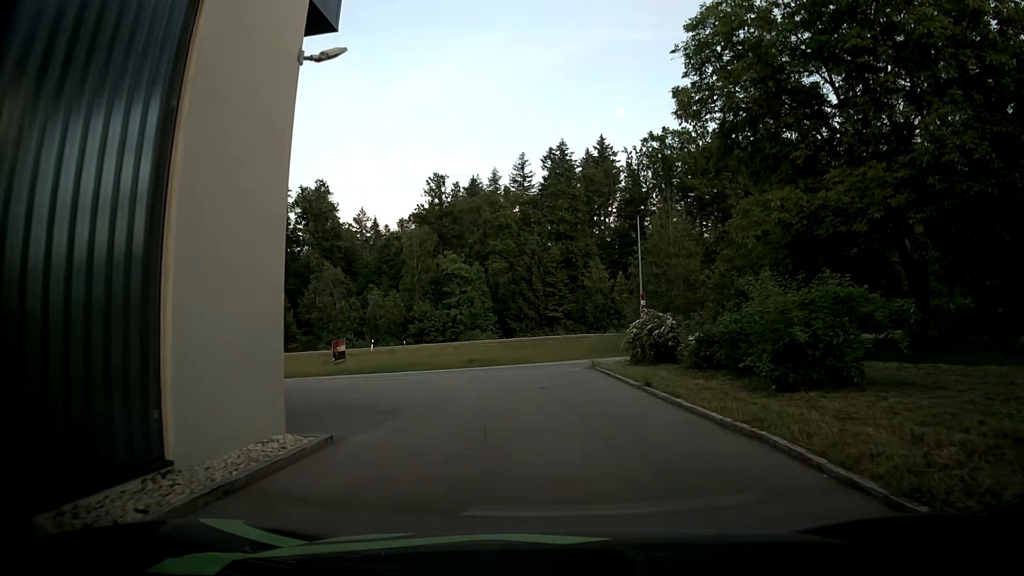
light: Day
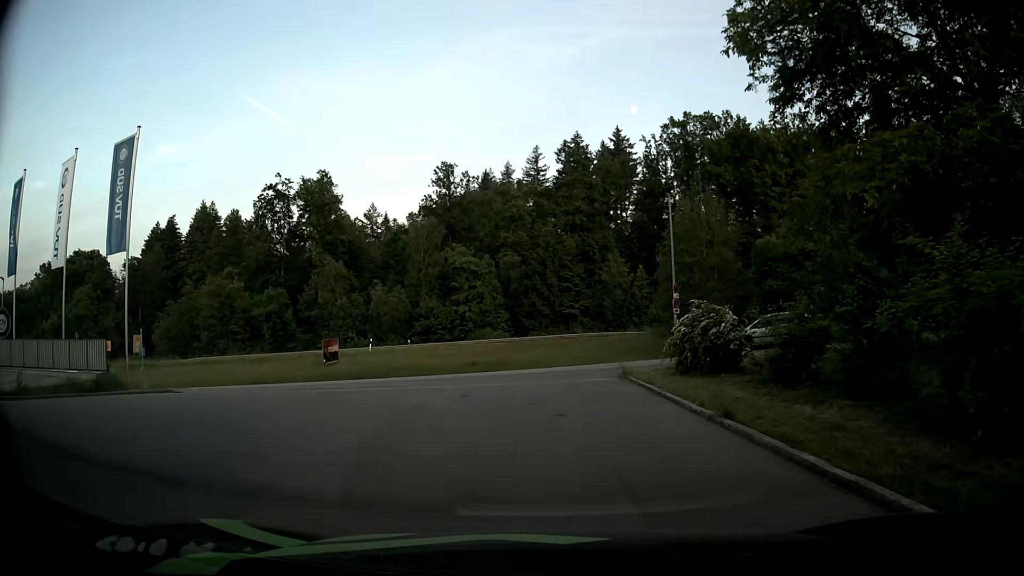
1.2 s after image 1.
(0.0, +5.5) m; -1°
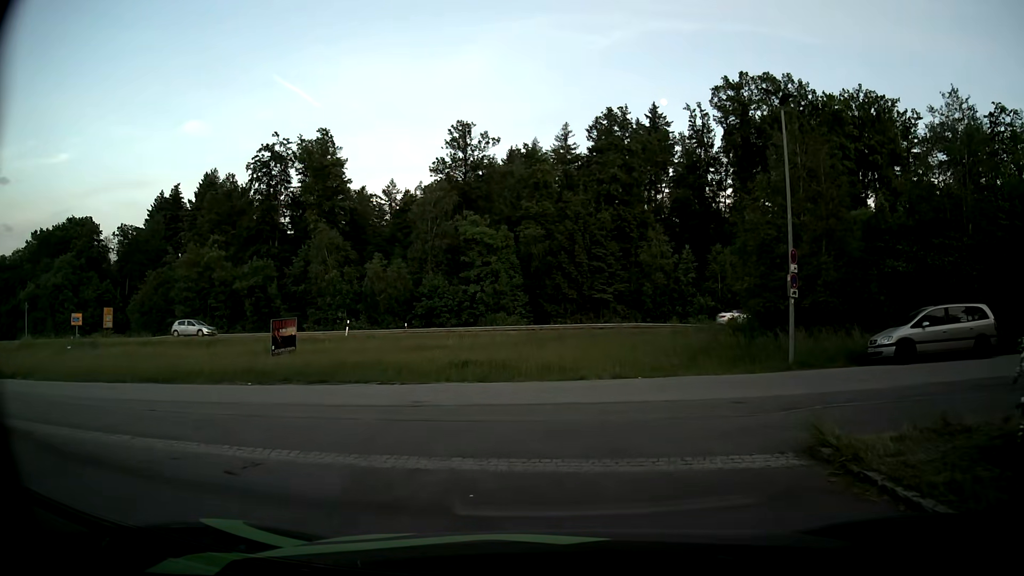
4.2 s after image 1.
(-0.2, +12.4) m; -3°
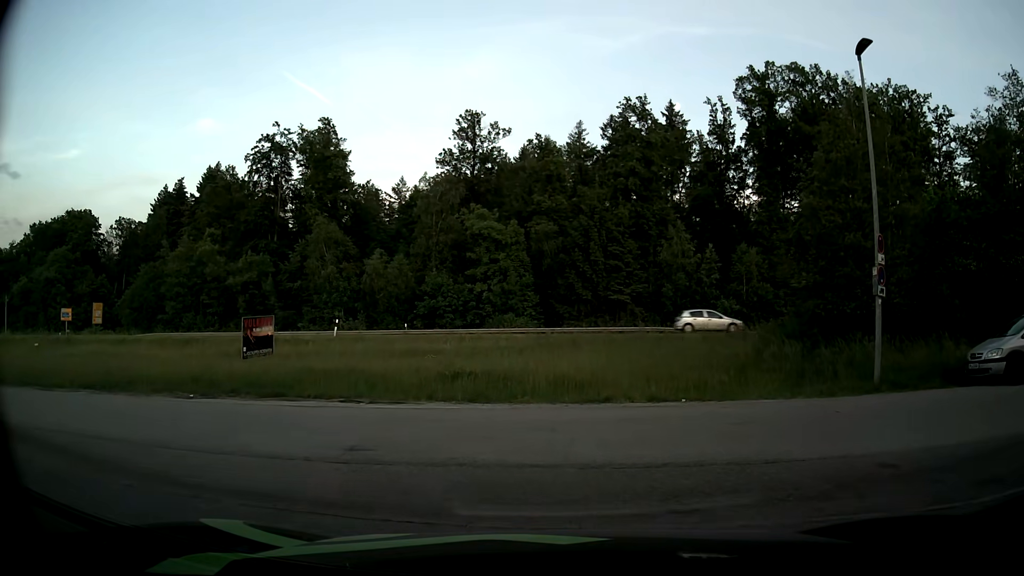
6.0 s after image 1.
(+0.1, +4.5) m; 0°
